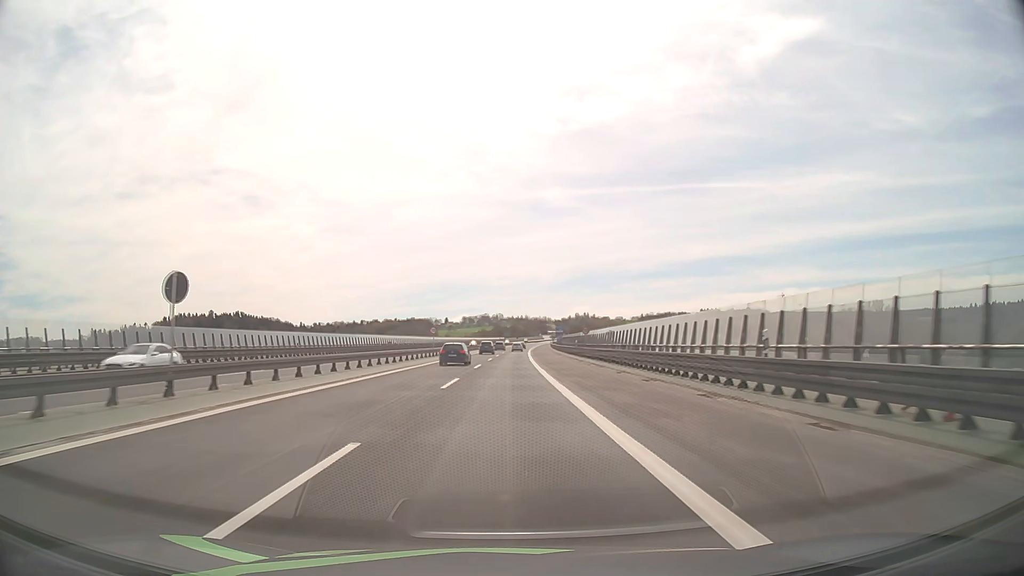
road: motorway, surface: asphalt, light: Day
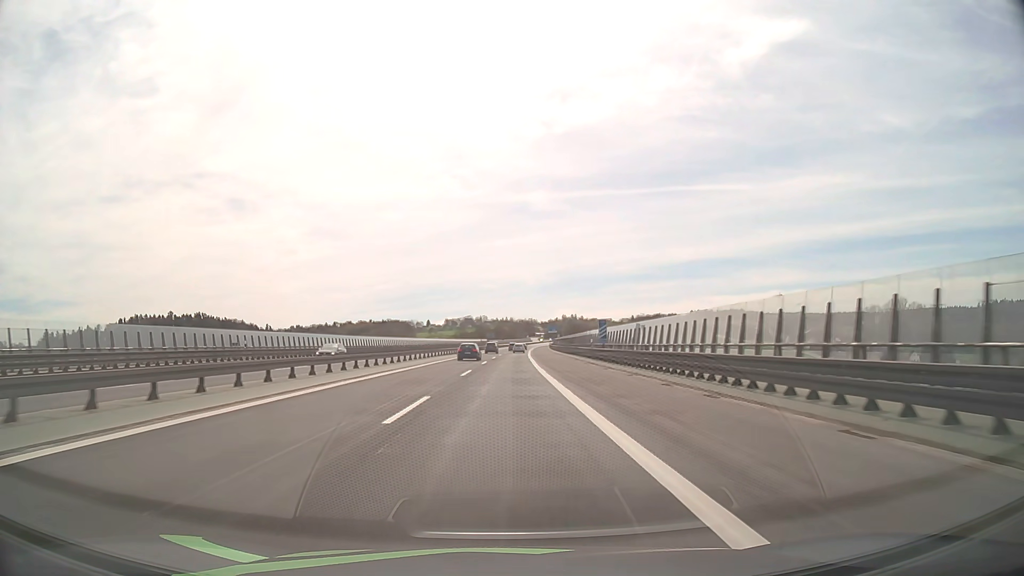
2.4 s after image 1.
(+0.8, +63.4) m; +1°
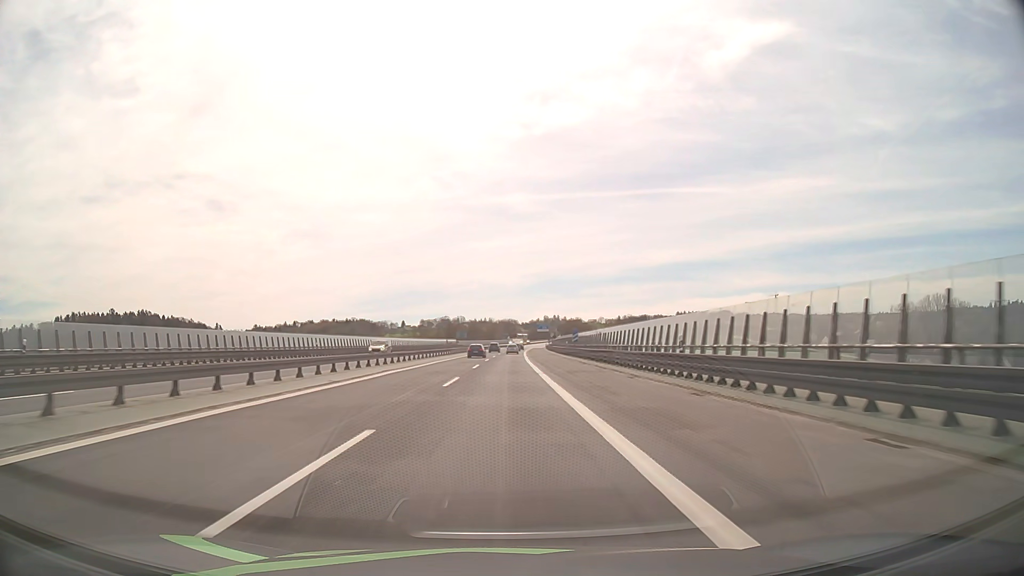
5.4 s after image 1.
(+1.1, +78.8) m; +2°
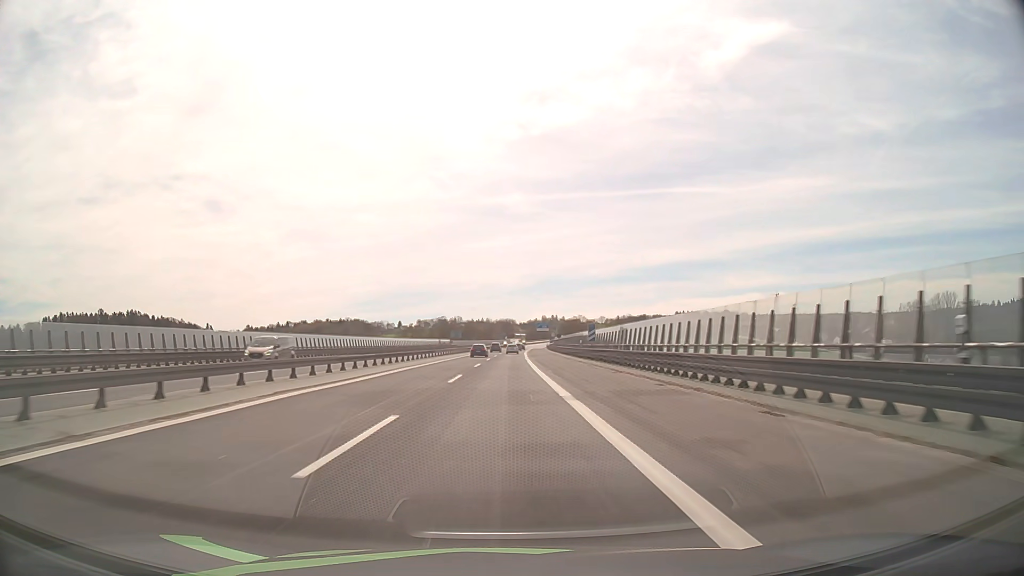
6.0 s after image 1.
(+0.1, +15.7) m; 0°
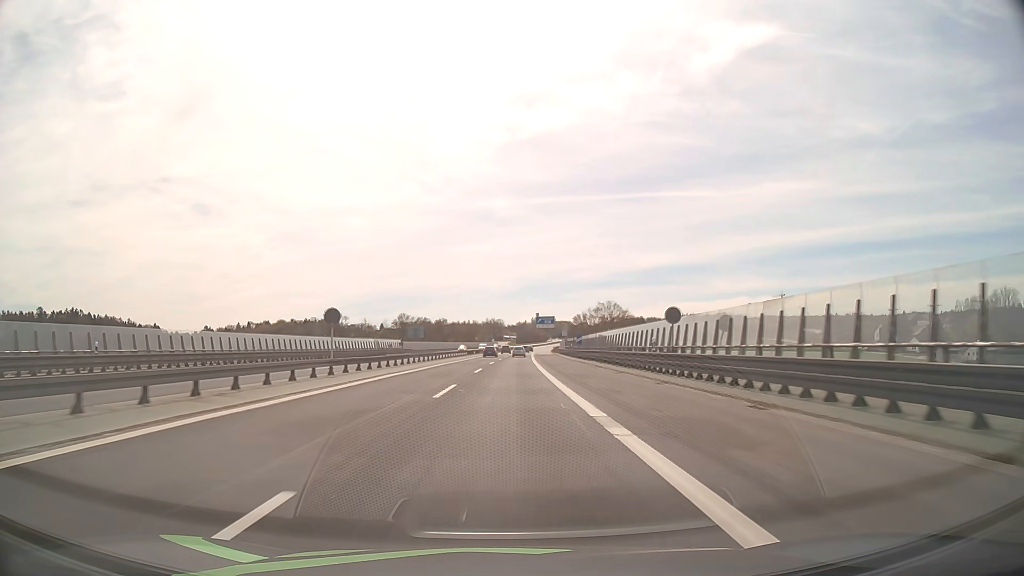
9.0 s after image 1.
(+0.6, +78.7) m; +1°
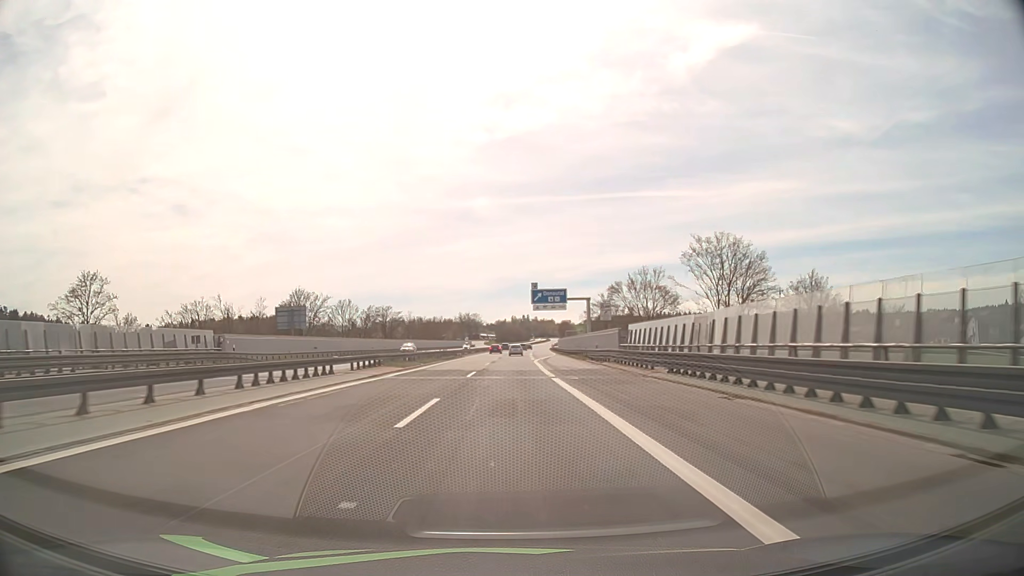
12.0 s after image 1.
(+1.3, +78.7) m; +2°
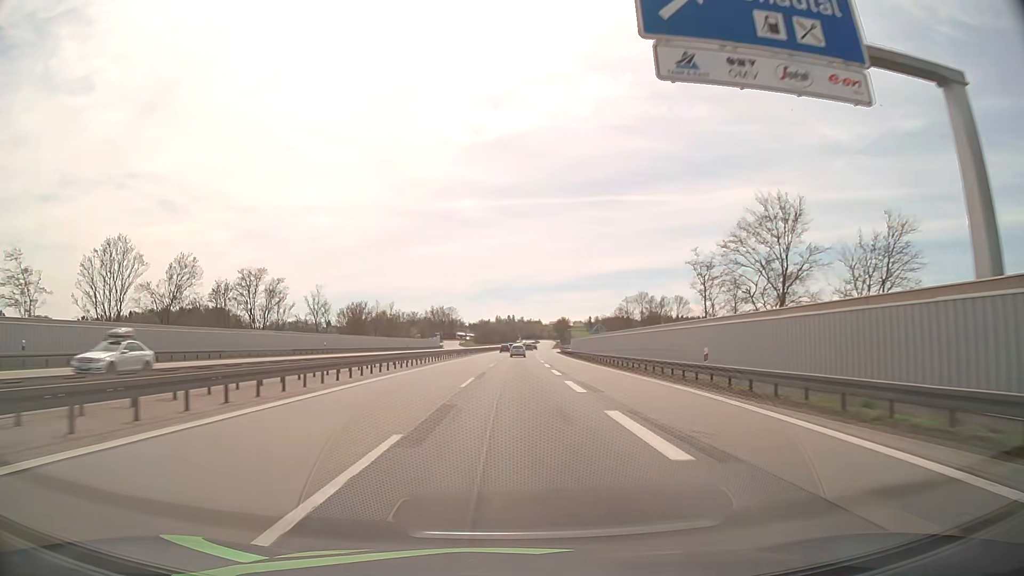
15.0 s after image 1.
(+0.5, +78.8) m; +1°
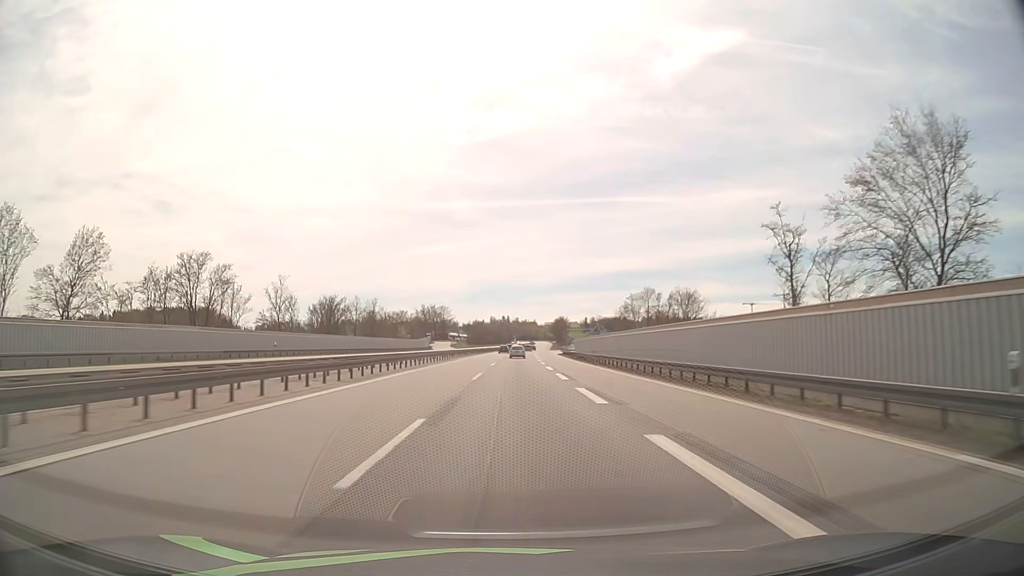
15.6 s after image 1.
(+0.1, +15.8) m; 0°
(0, +10) (0, +20) (0, +30) (+1, +40) (+1, +50) (+1, +60) (+1, +70) (+2, +80) (+2, +90) (+2, +100) m
